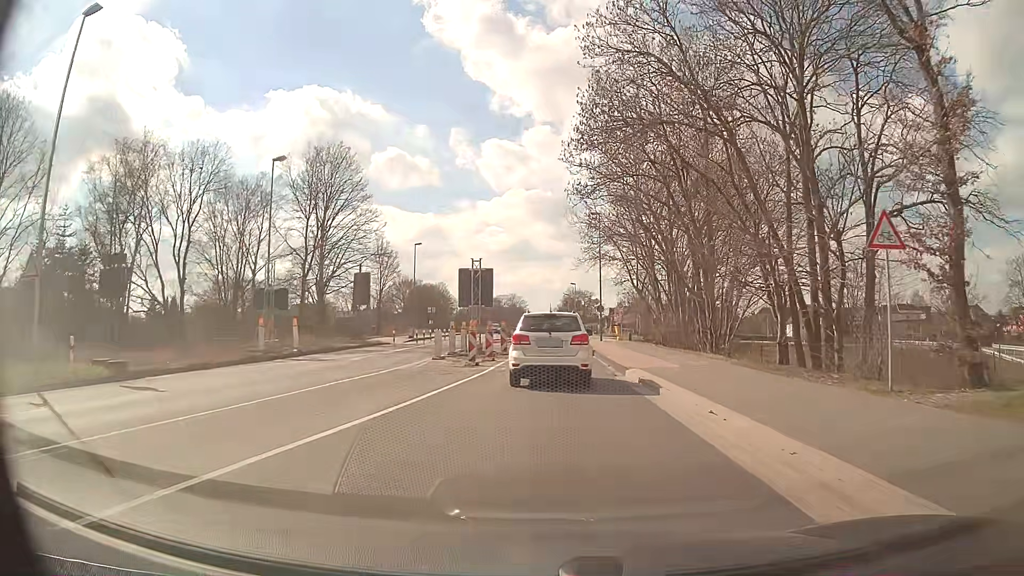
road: secondary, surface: asphalt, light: Day
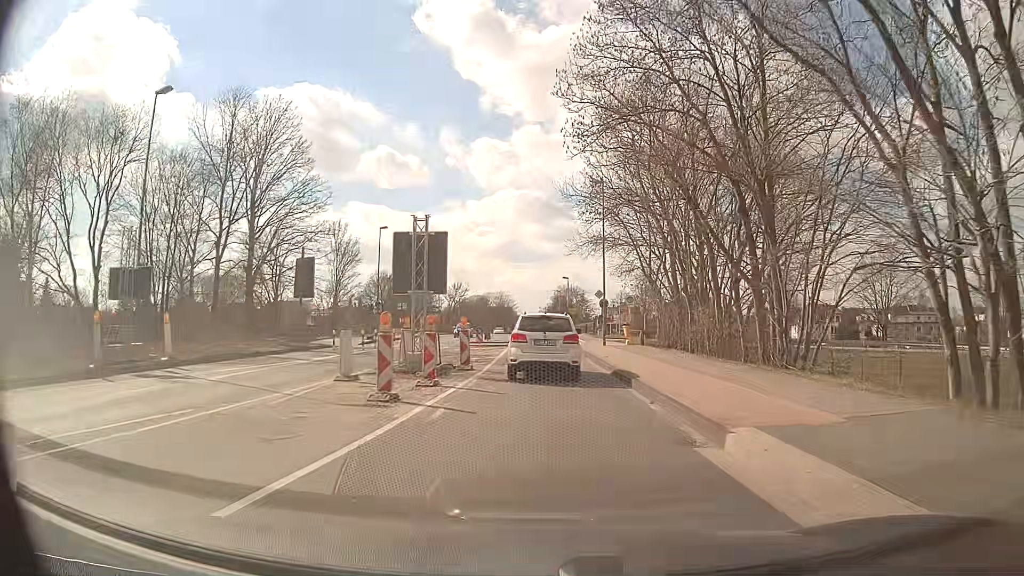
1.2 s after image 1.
(+0.1, +12.0) m; +1°
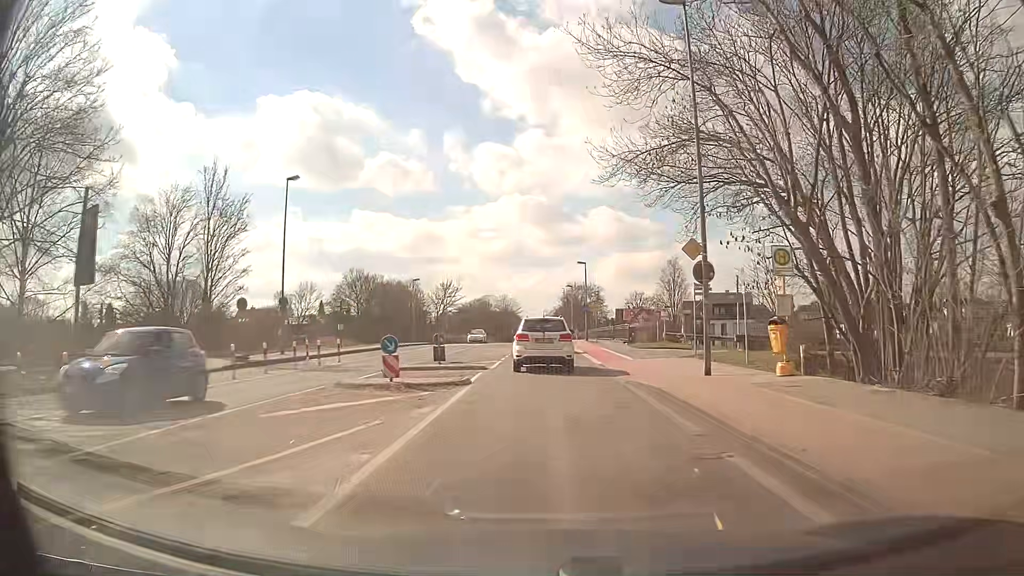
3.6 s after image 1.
(0.0, +25.2) m; 0°
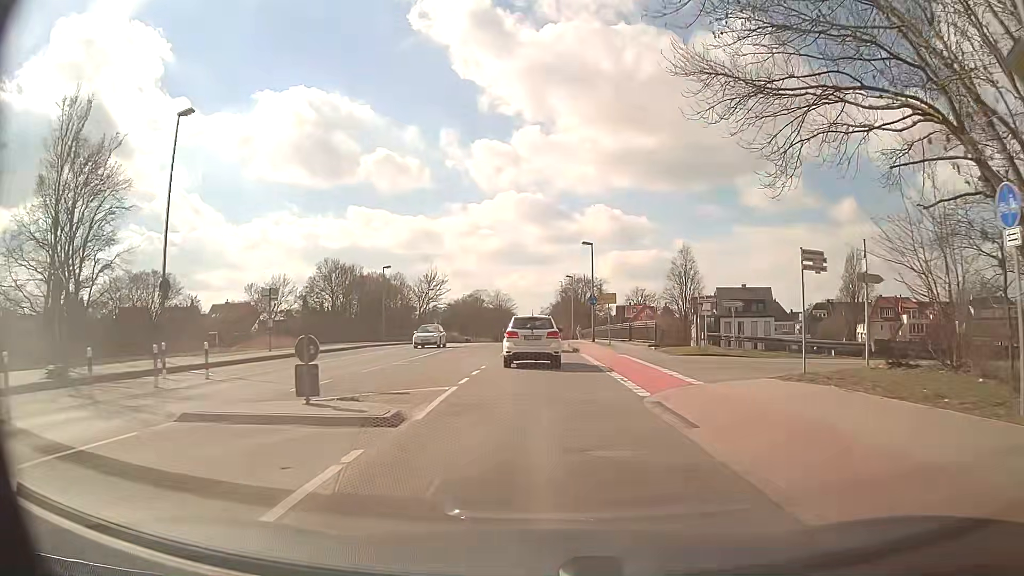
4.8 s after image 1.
(-0.1, +13.0) m; -1°
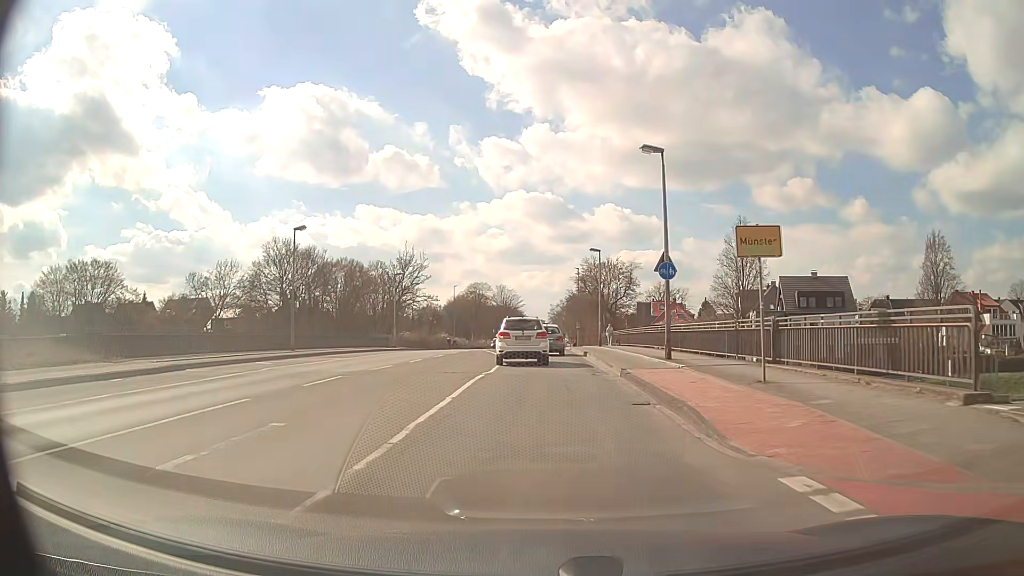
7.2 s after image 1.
(+0.2, +26.5) m; 0°
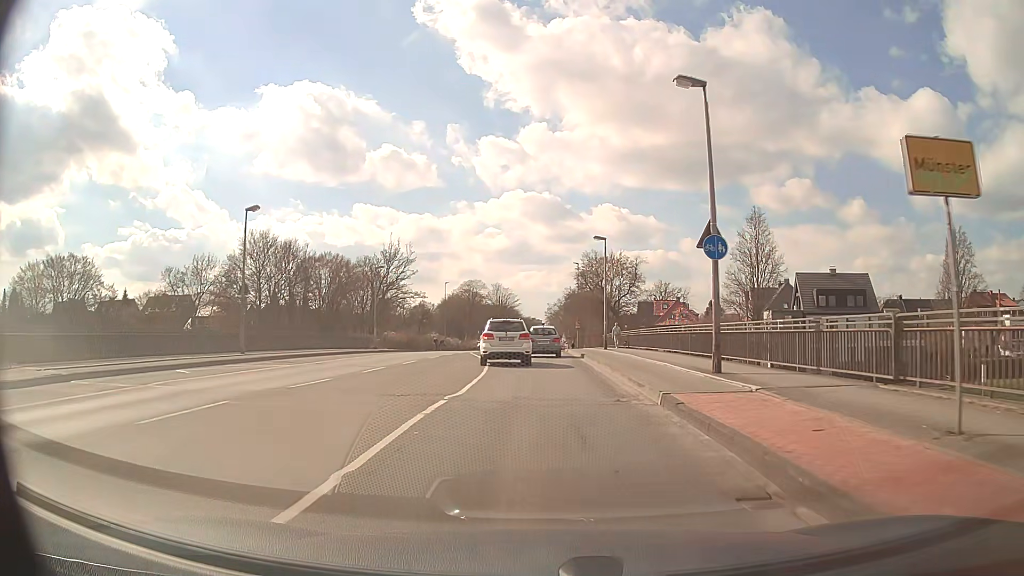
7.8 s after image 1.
(0.0, +6.7) m; 0°
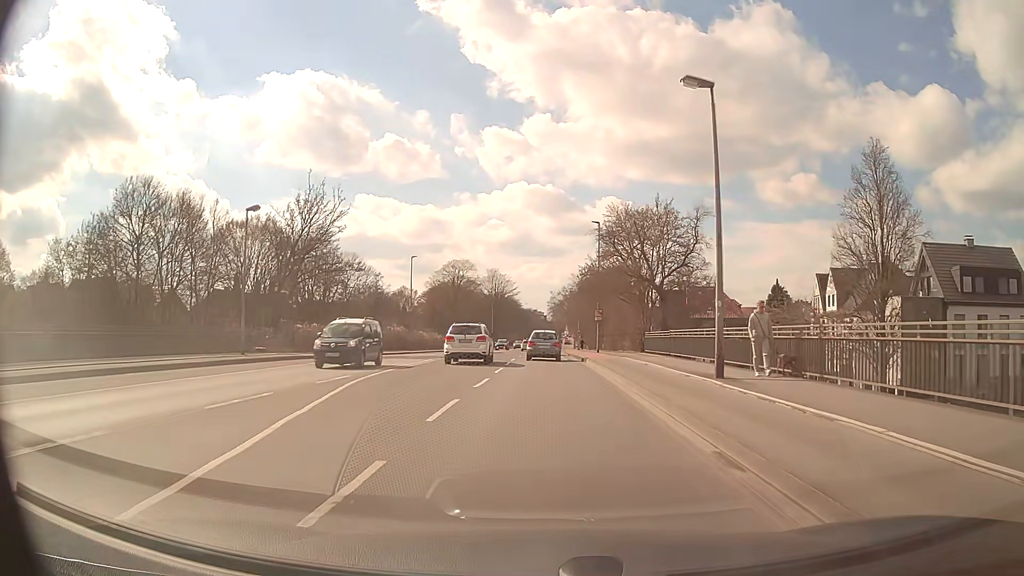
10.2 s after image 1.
(-0.1, +28.1) m; -1°
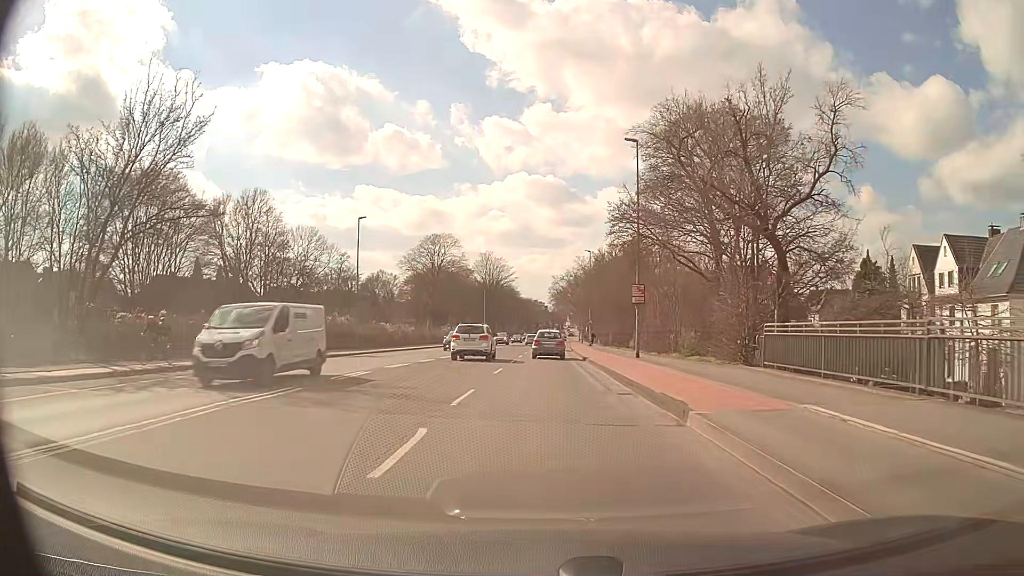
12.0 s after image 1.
(+0.1, +22.3) m; 0°
